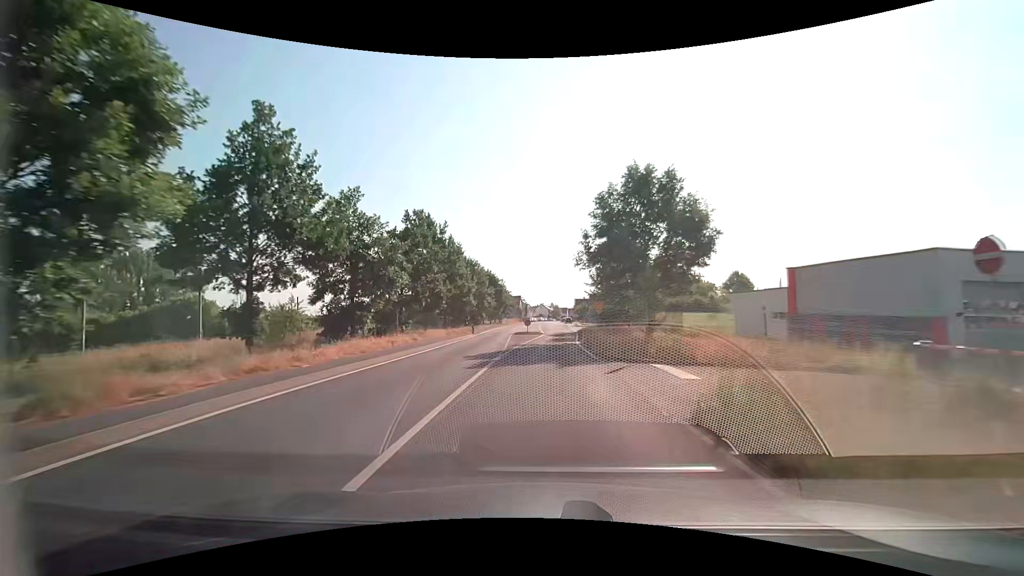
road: tertiary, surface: asphalt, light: Day
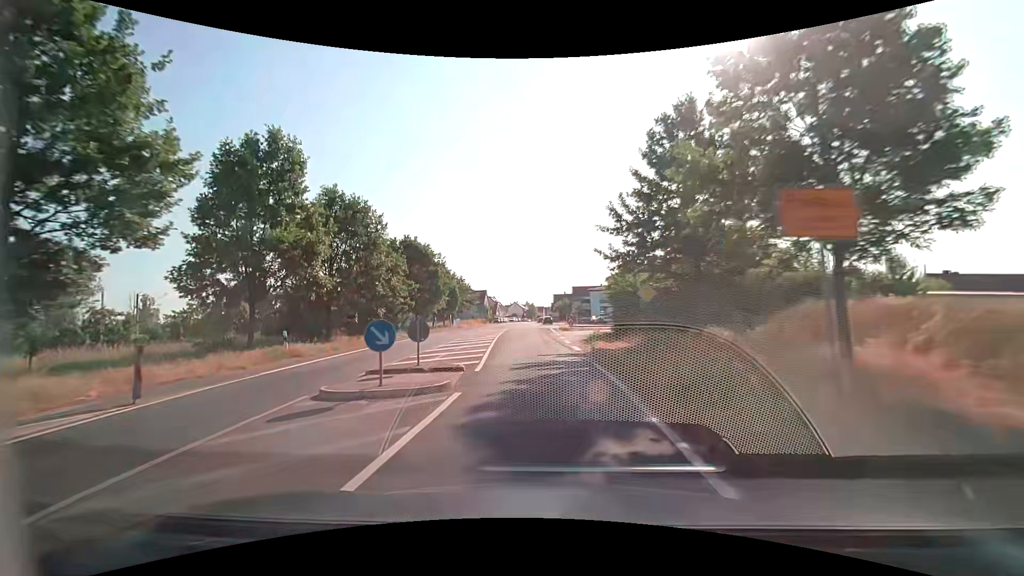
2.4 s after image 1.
(+1.0, +36.2) m; +3°
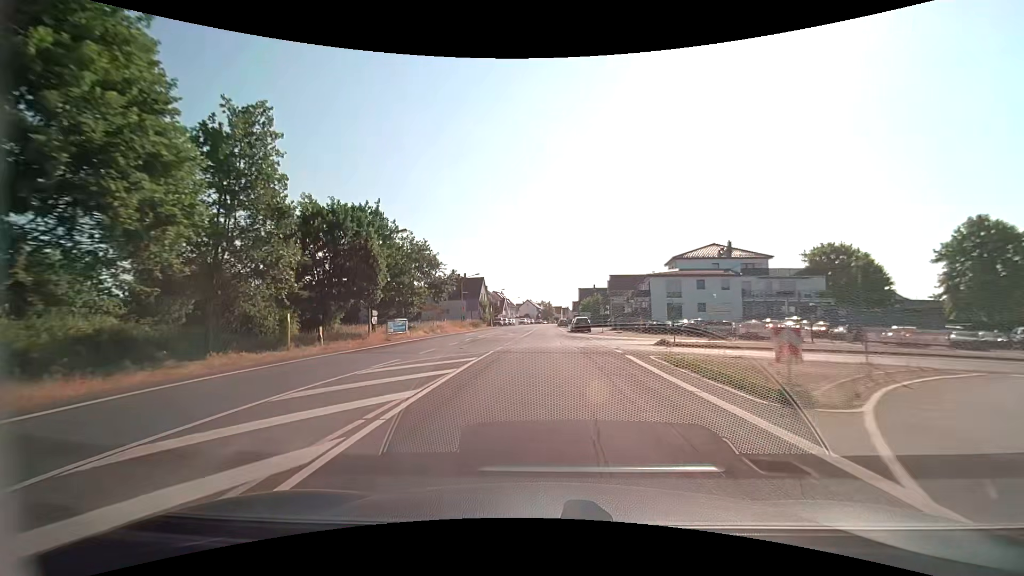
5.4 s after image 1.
(-1.8, +44.0) m; -2°
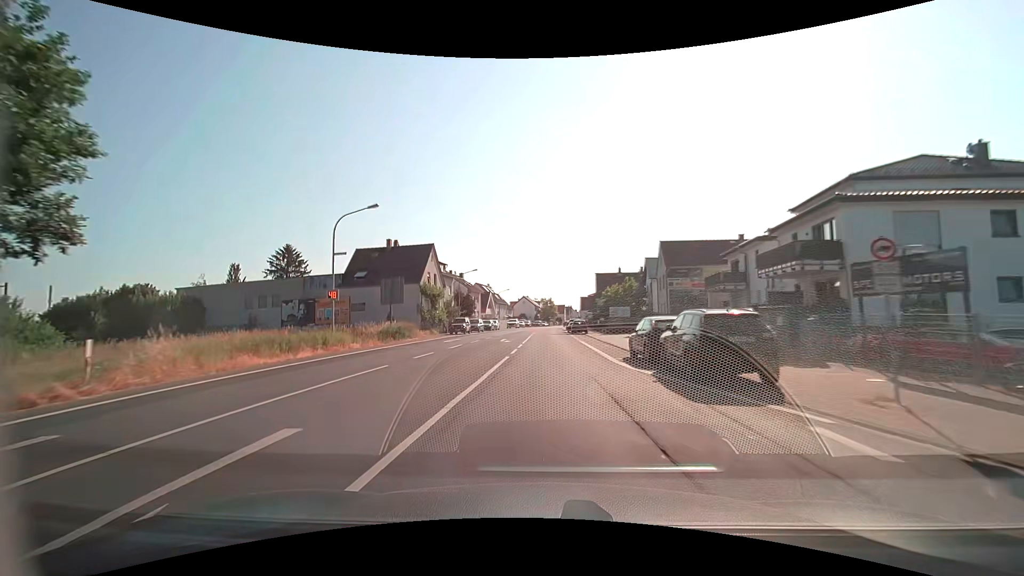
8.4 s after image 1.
(0.0, +42.5) m; 0°
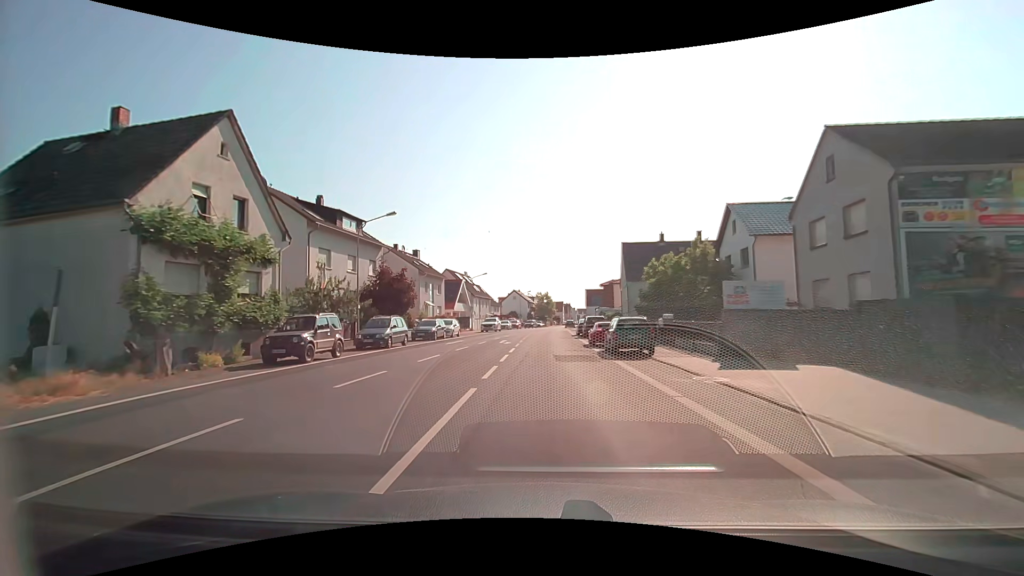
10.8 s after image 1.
(+0.1, +32.9) m; 0°
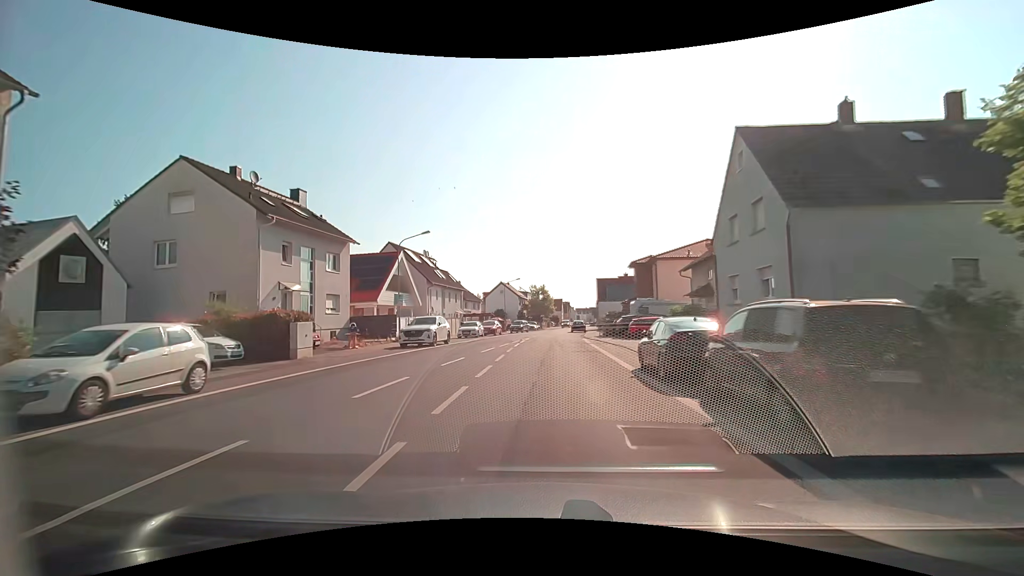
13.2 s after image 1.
(+0.2, +31.9) m; +1°
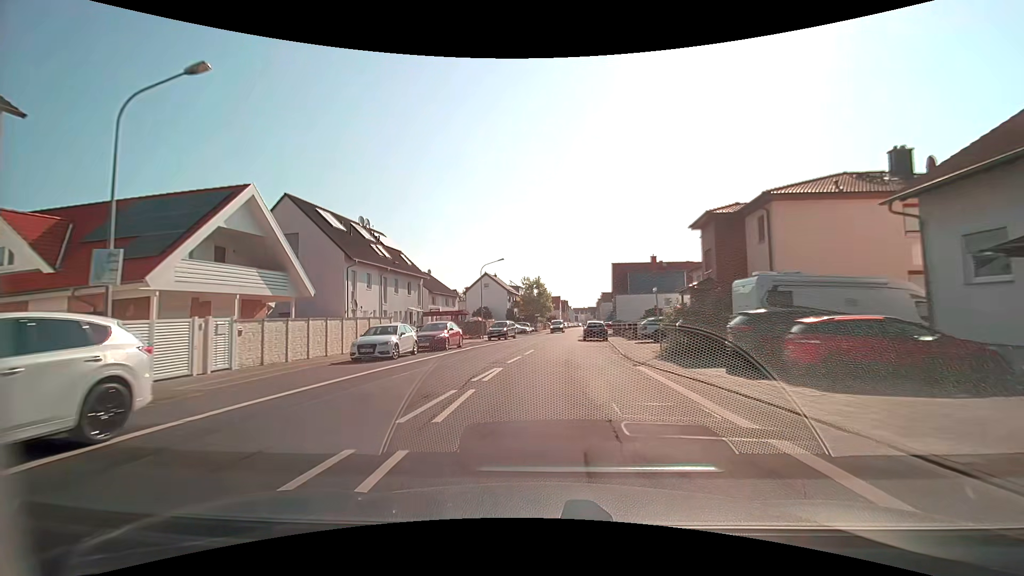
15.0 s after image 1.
(-0.1, +23.3) m; 0°
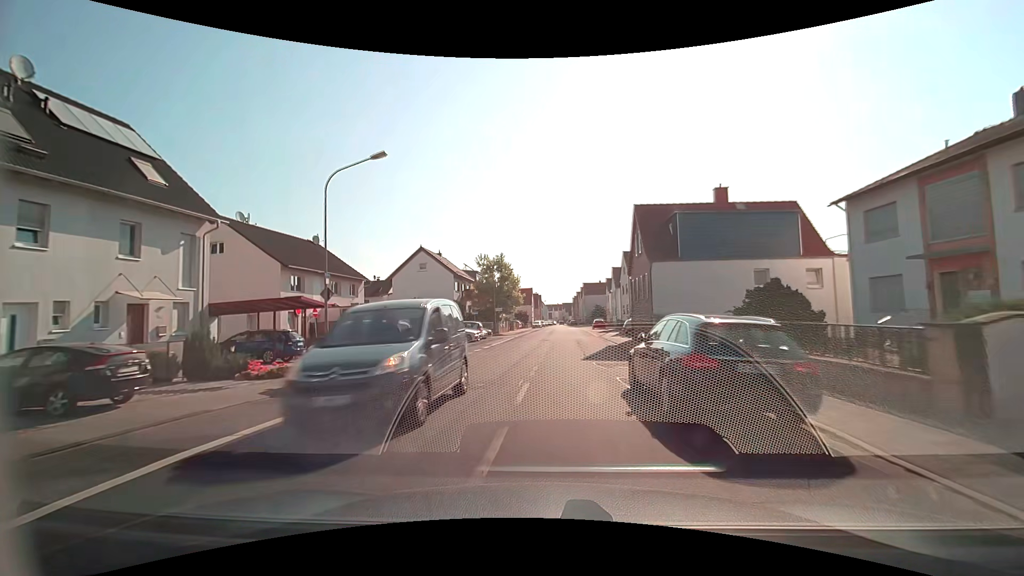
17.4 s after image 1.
(+0.8, +30.3) m; +3°
(0, +10) (0, +20) (+1, +30) (+1, +40) (+2, +50) (+2, +60) (+3, +70) (+3, +80) (+3, +90) (+4, +100) m
